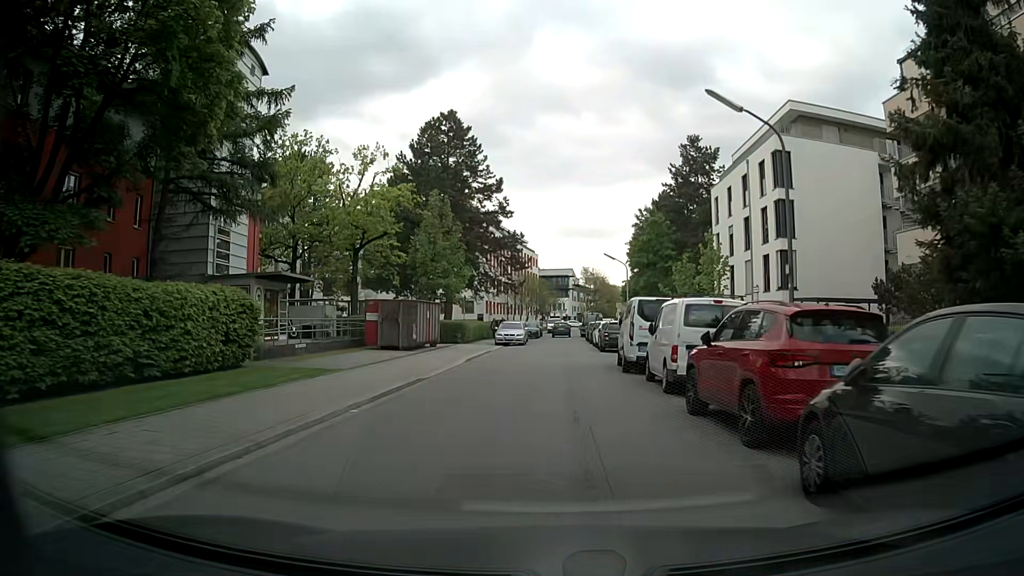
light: Day
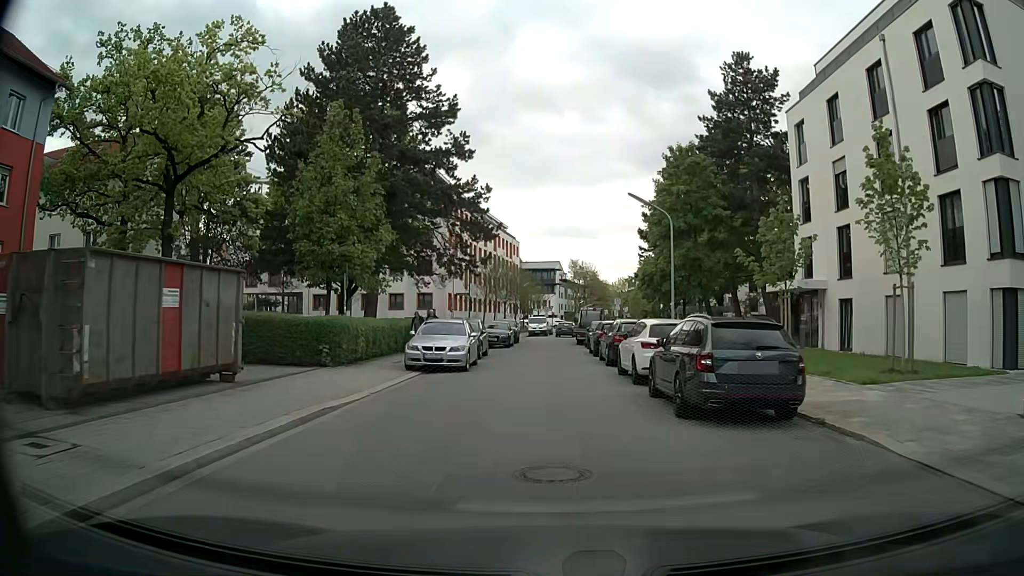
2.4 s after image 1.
(+0.4, +21.9) m; +2°
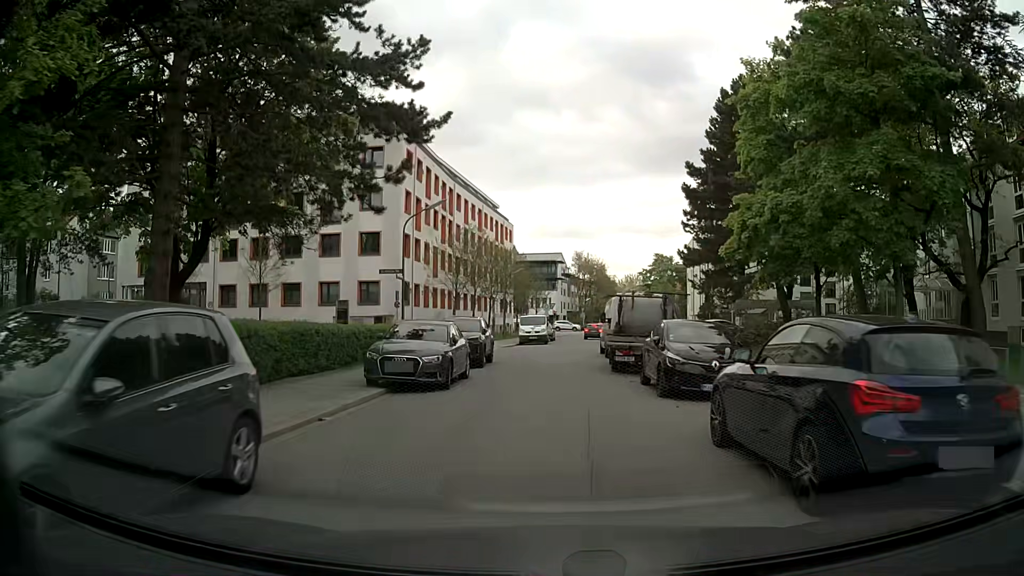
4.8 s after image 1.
(-0.3, +22.5) m; -1°
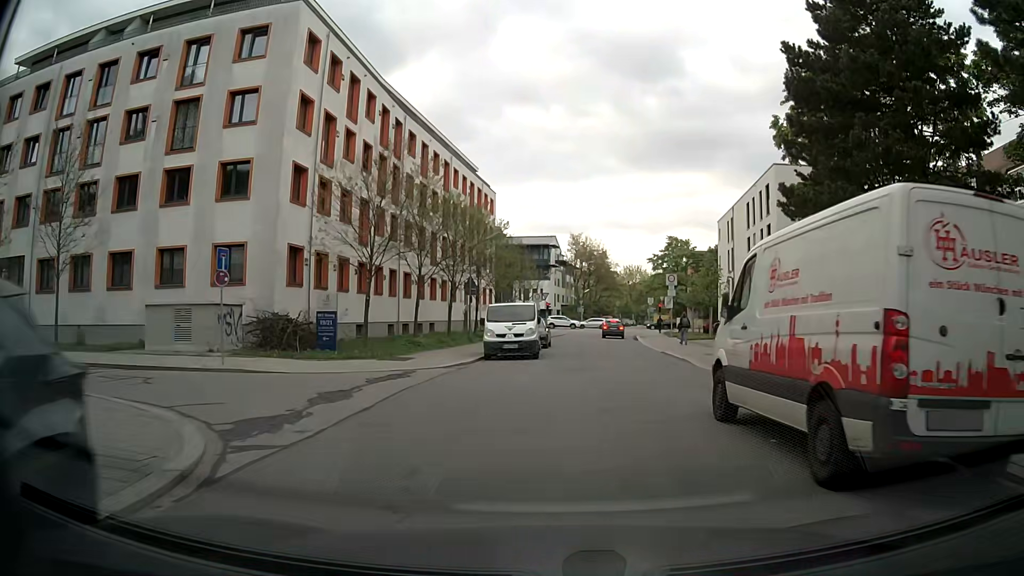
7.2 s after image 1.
(0.0, +21.5) m; 0°
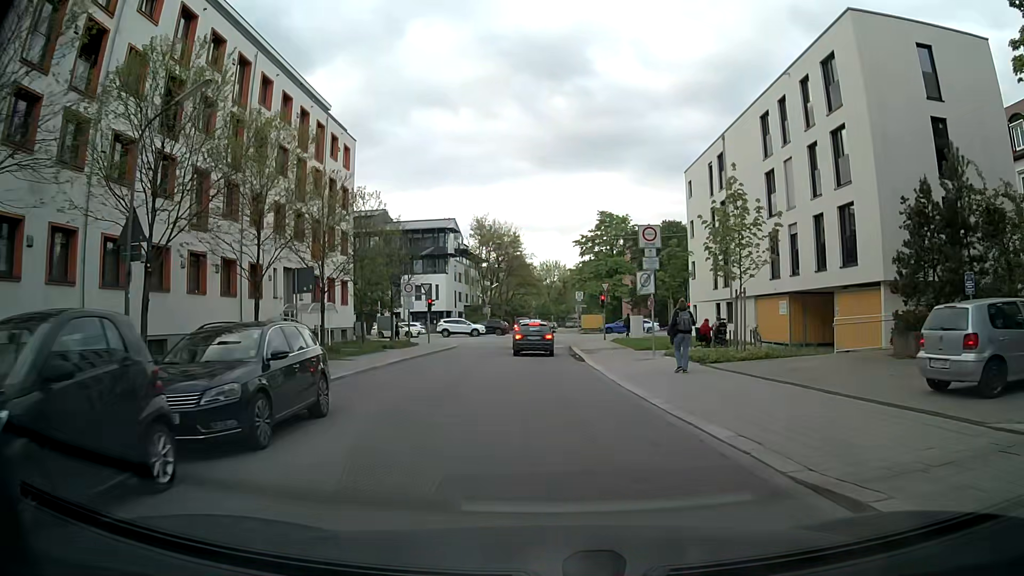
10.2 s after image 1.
(+2.3, +25.2) m; +7°
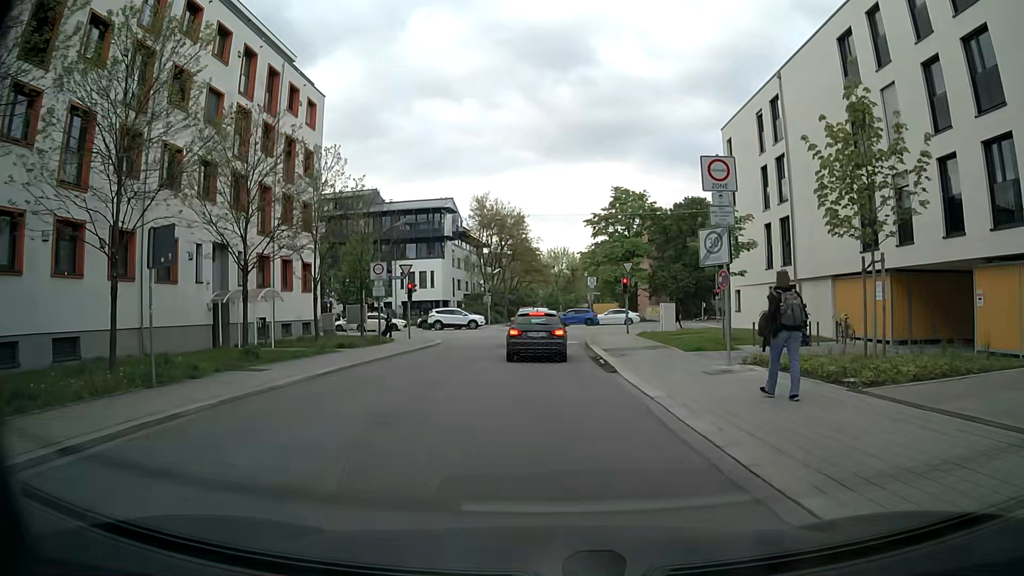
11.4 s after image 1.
(0.0, +9.1) m; 0°
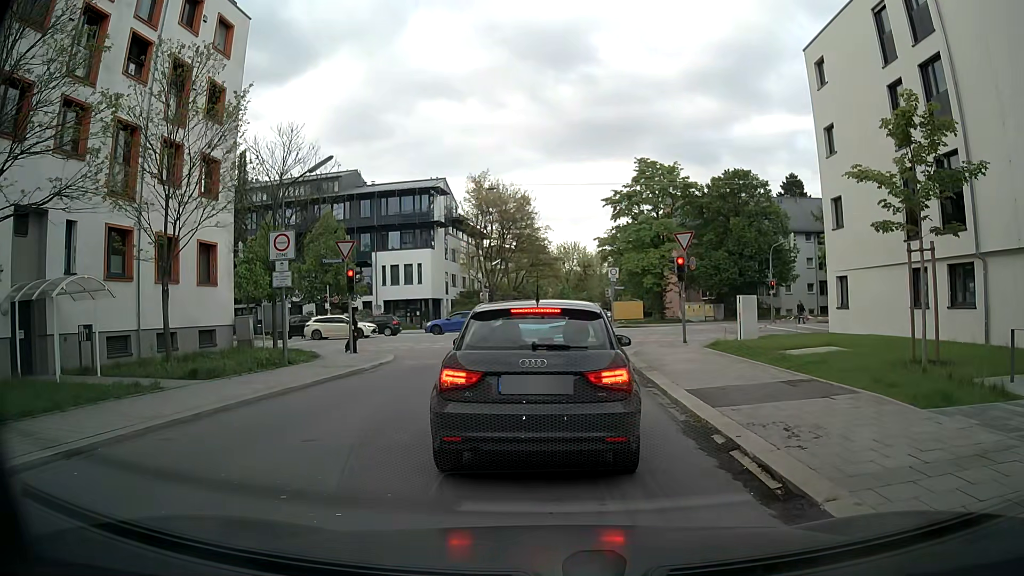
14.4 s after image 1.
(-0.1, +12.6) m; +1°
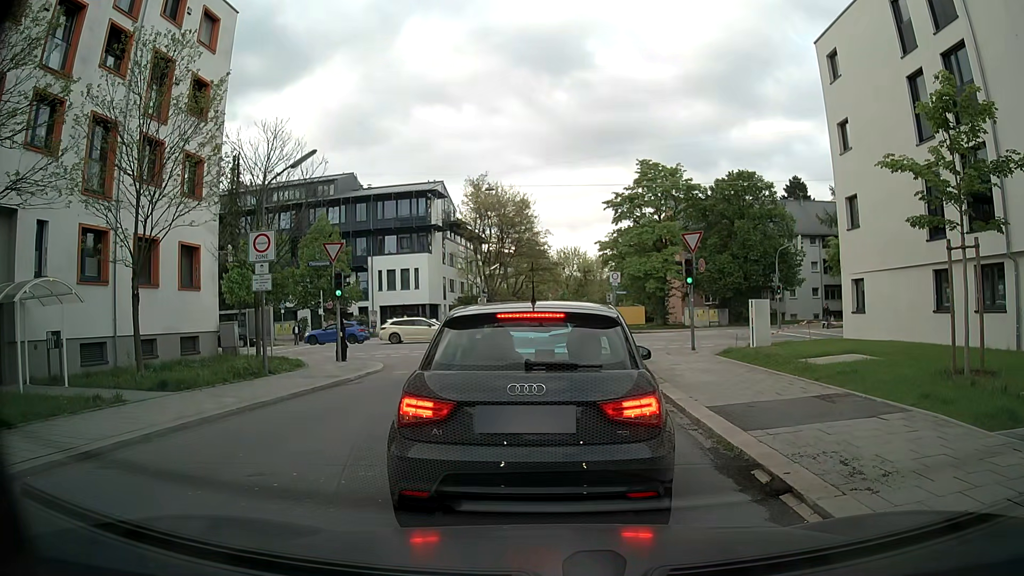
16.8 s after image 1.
(0.0, +1.4) m; 0°
(0, +10) (0, +20) (-1, +30) (-4, +39) (-11, +46) (-21, +47) (-31, +47) (-41, +48) (-51, +48) (-61, +49) m
